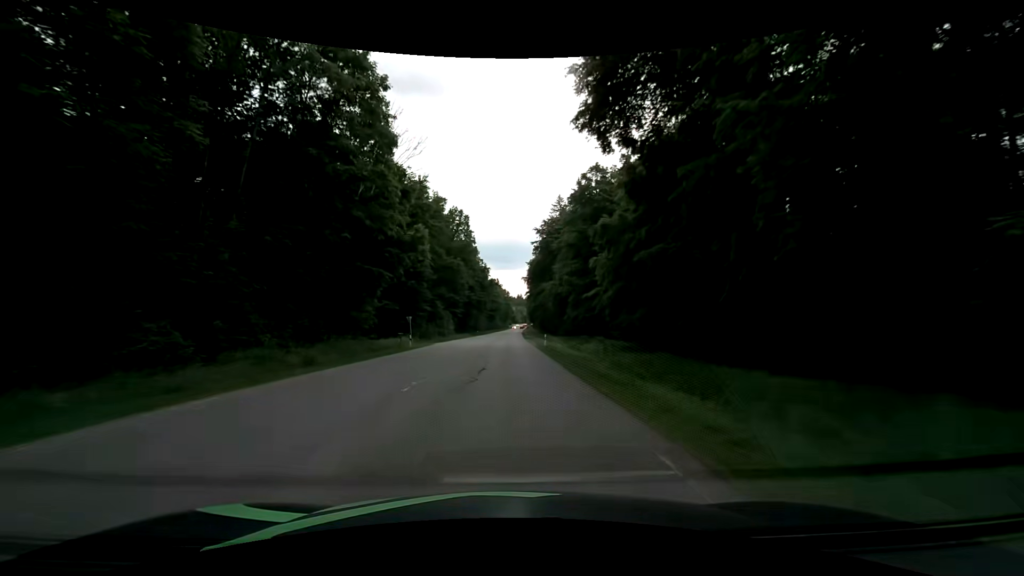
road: secondary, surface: asphalt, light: Day
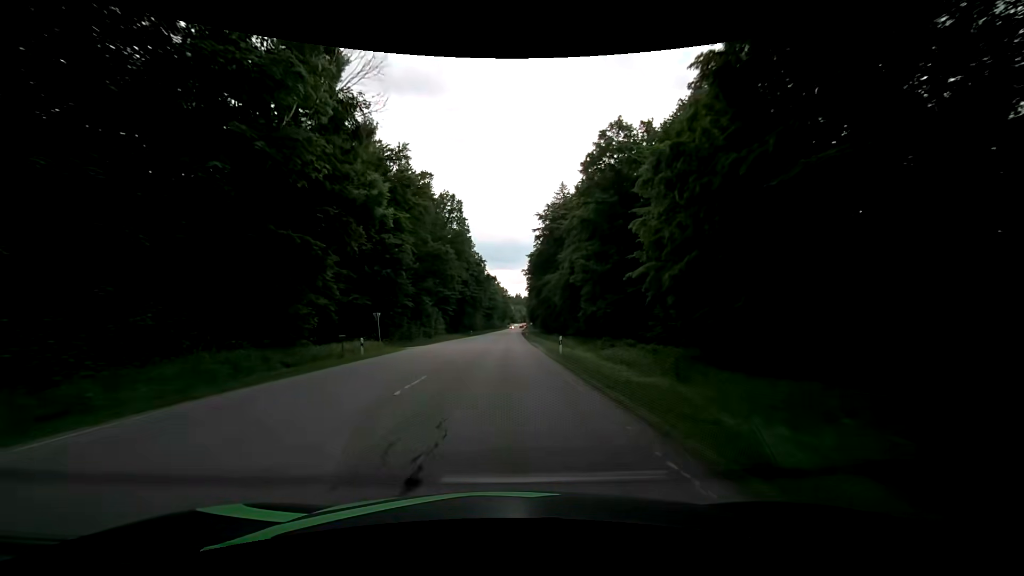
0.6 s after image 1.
(0.0, +12.5) m; 0°
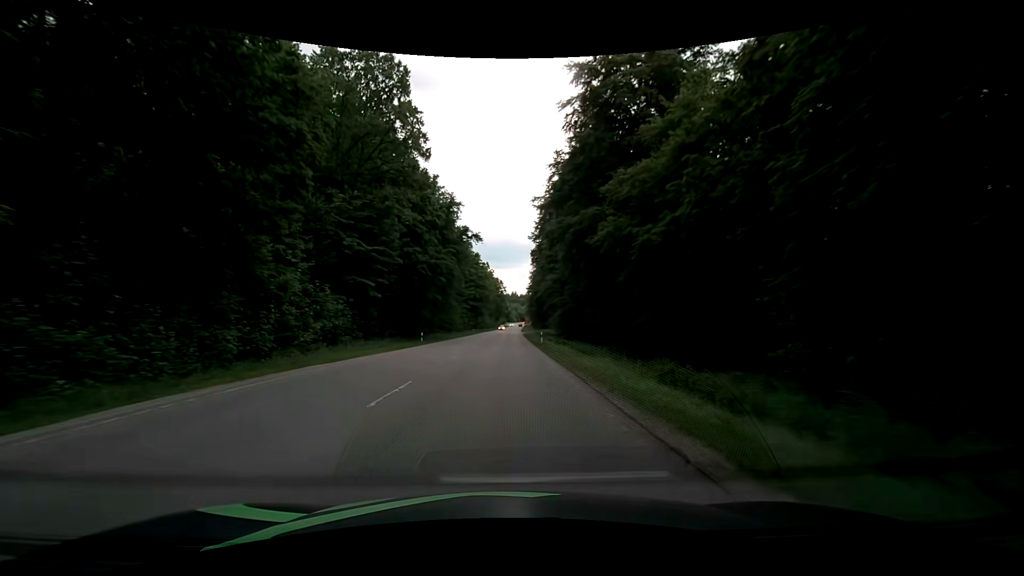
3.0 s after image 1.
(+0.2, +50.0) m; 0°
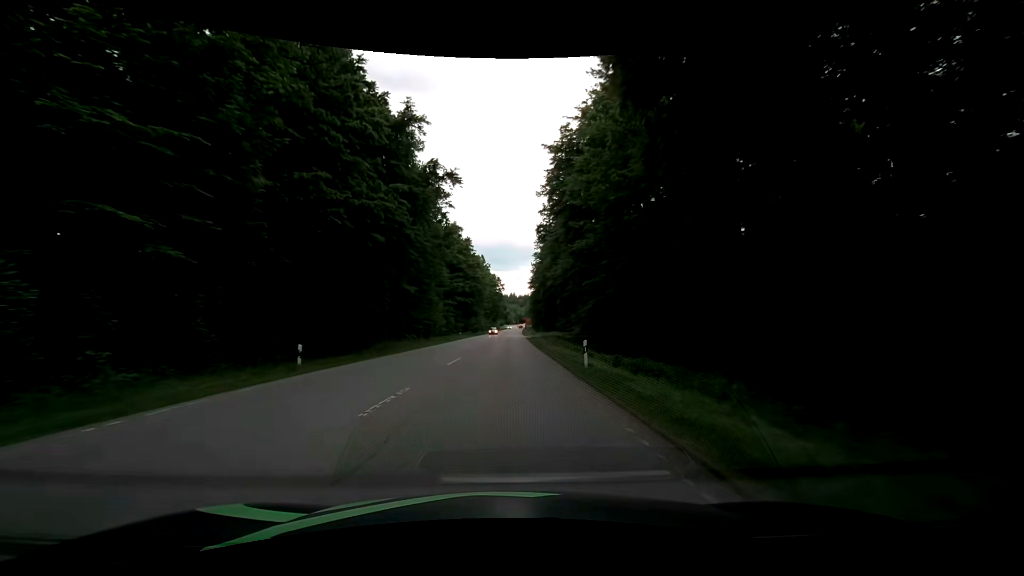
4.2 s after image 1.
(+0.3, +24.9) m; 0°
